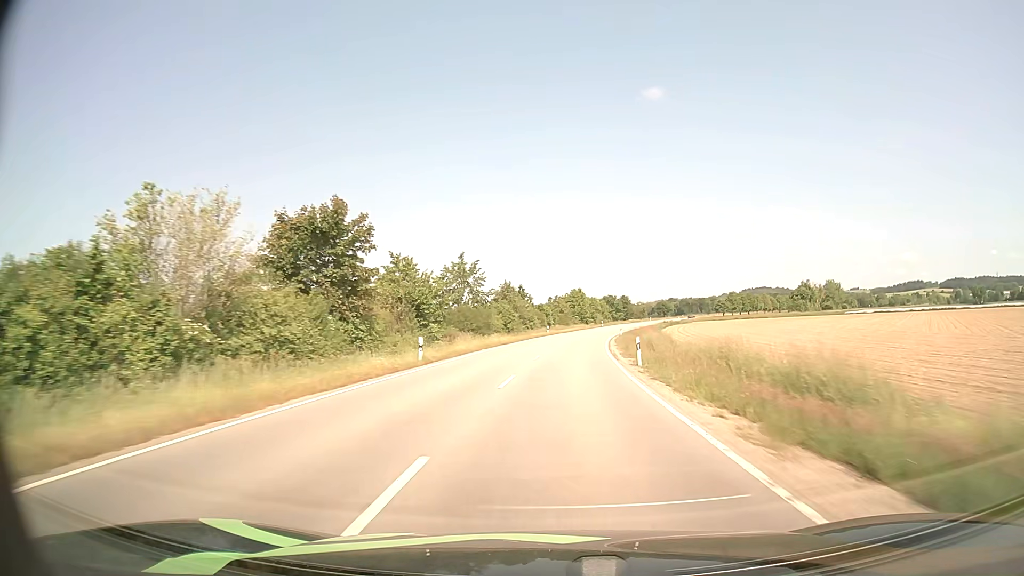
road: tertiary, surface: asphalt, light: Day
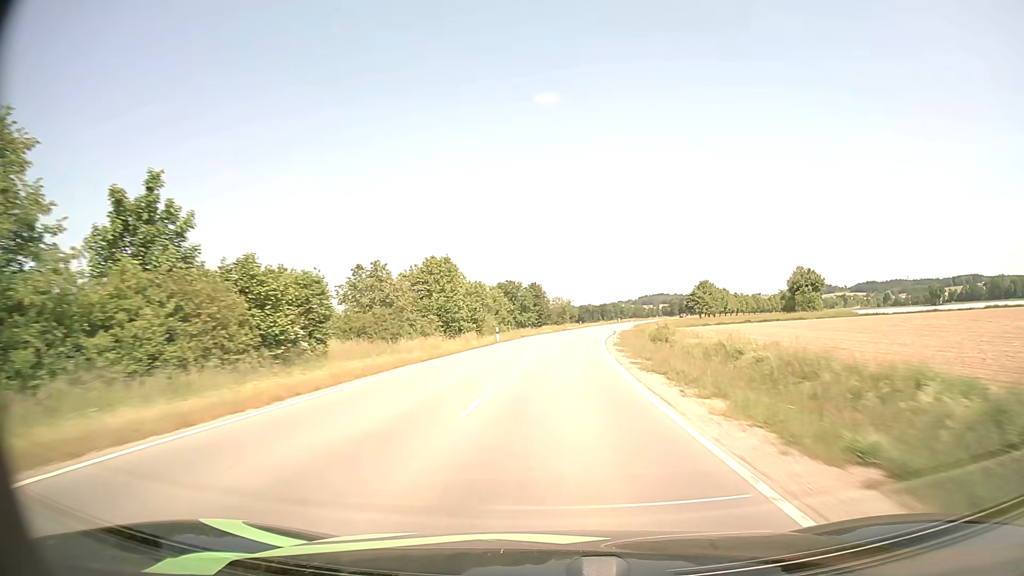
(+5.9, +77.9) m; +9°
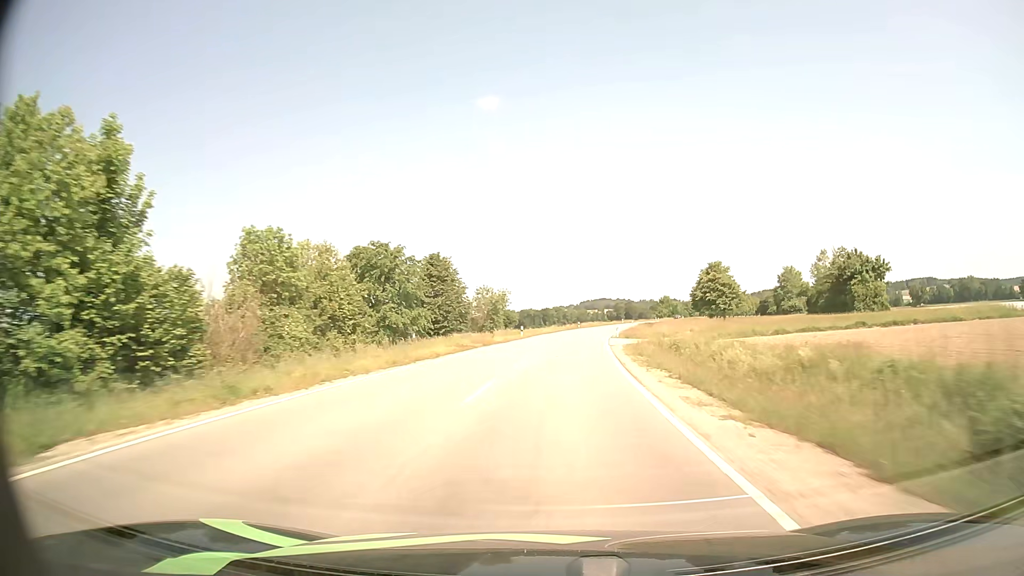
(+2.1, +47.2) m; +5°
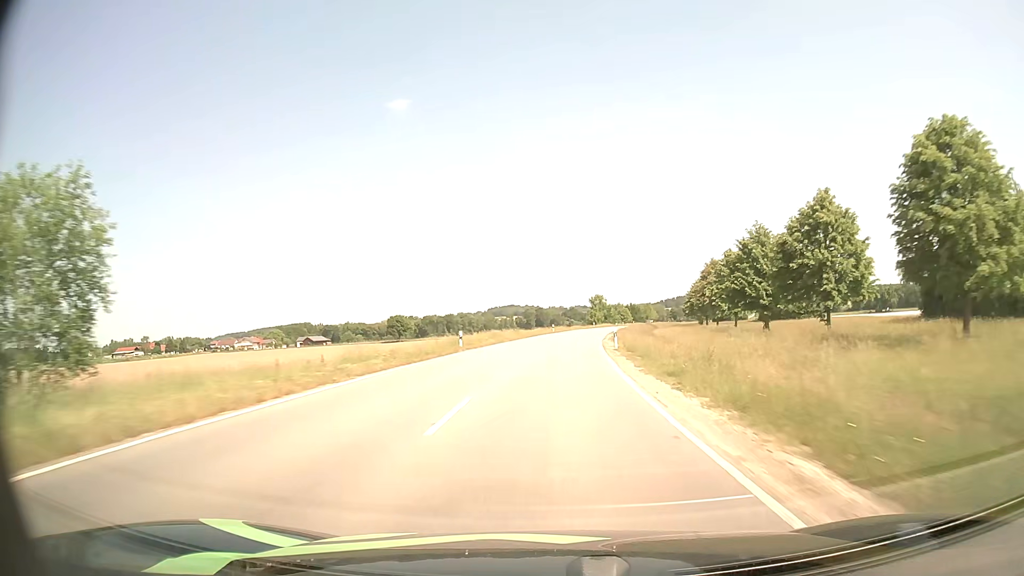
(+4.0, +64.0) m; +8°
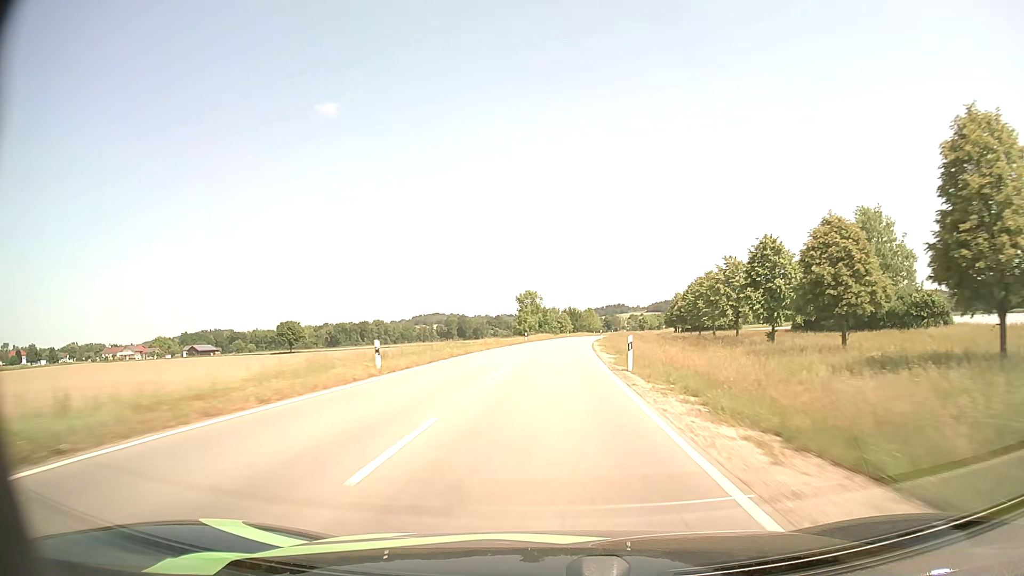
(+3.4, +63.0) m; +6°
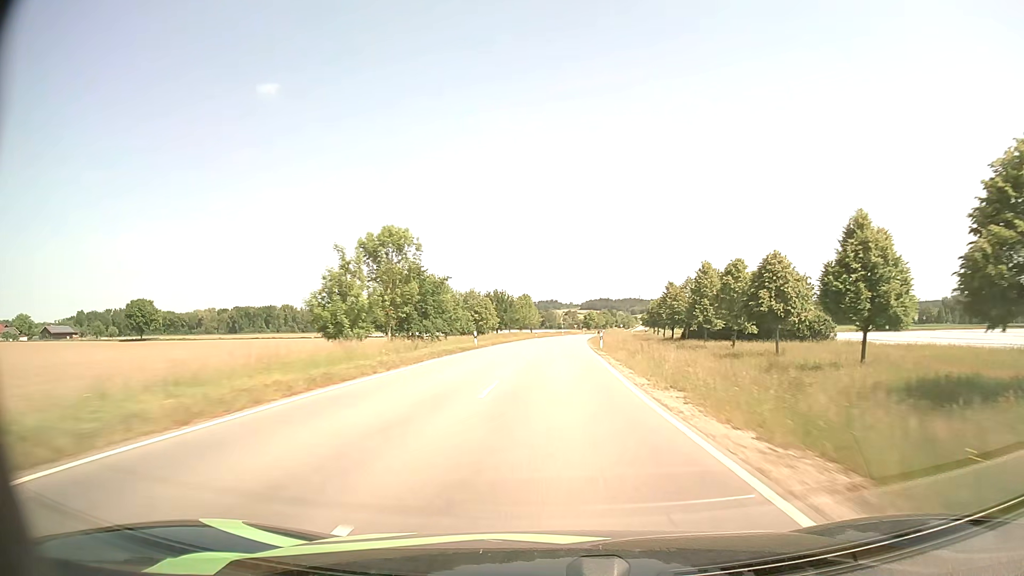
(+3.6, +78.0) m; +6°
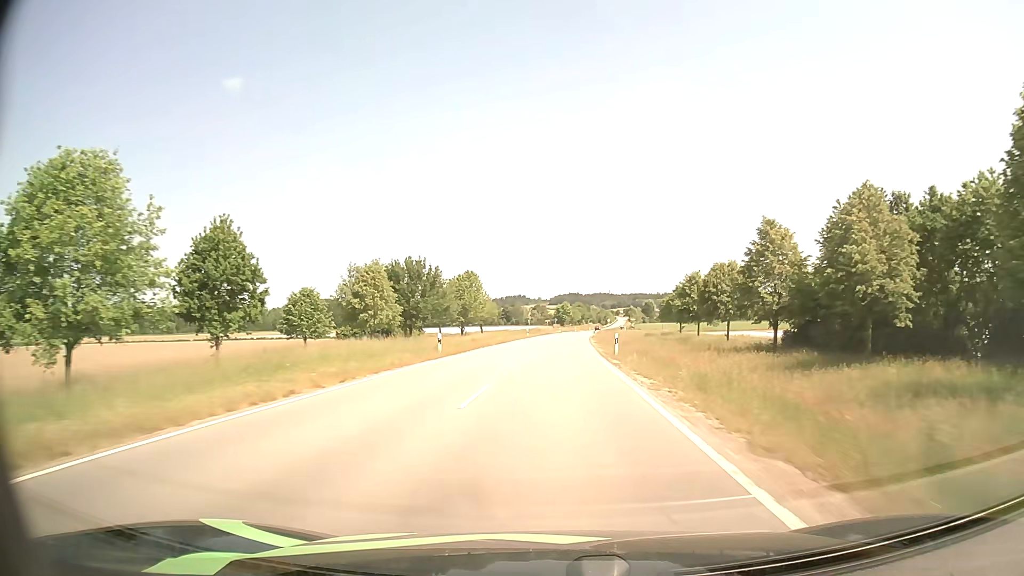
(+2.0, +62.5) m; +3°
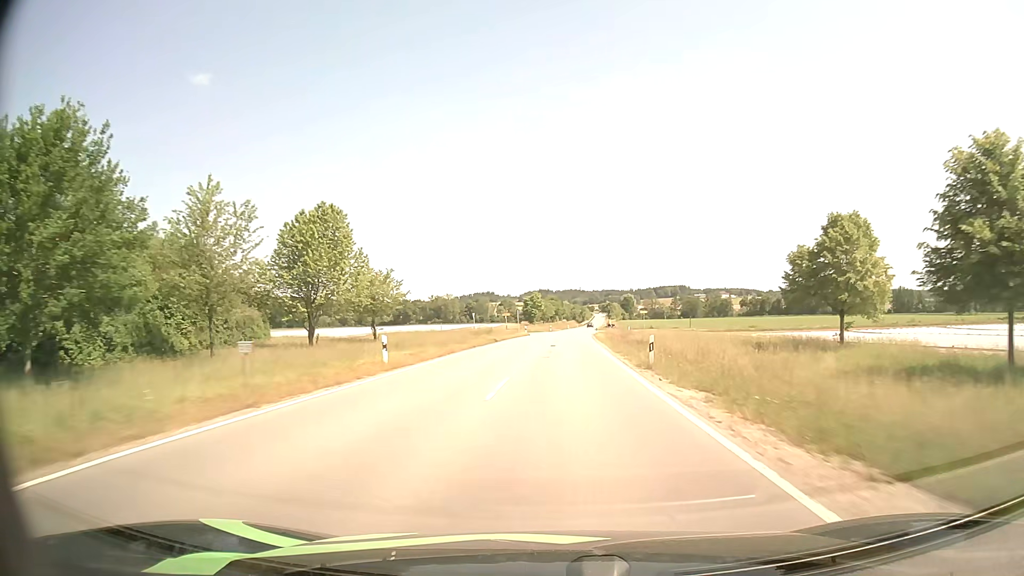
(+1.4, +59.7) m; +2°
(0, +10) (0, +20) (0, +30) (+1, +40) (+1, +50) (+2, +60) (+2, +70) (+3, +80) (+4, +90) (+4, +100) m
